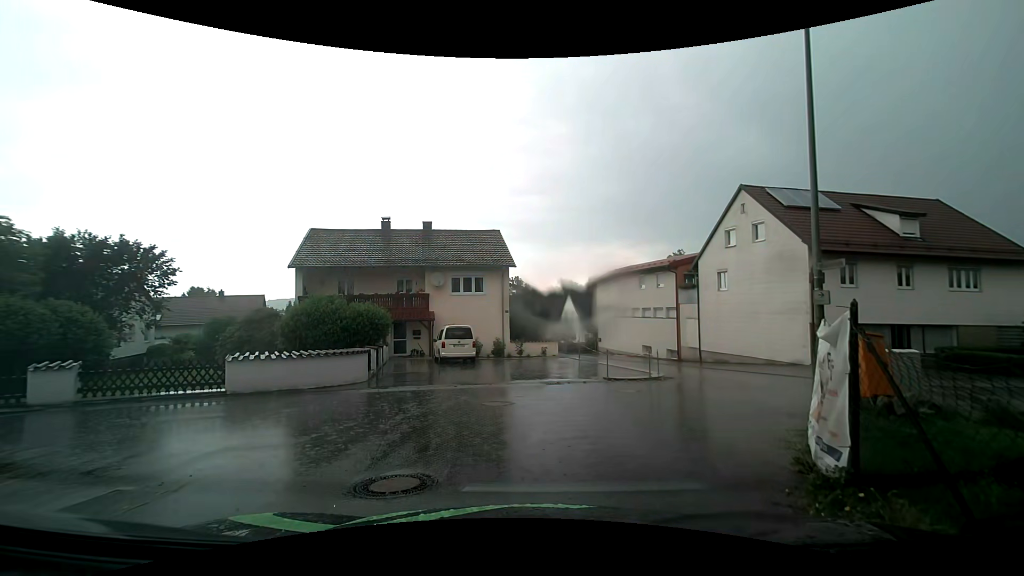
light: Day
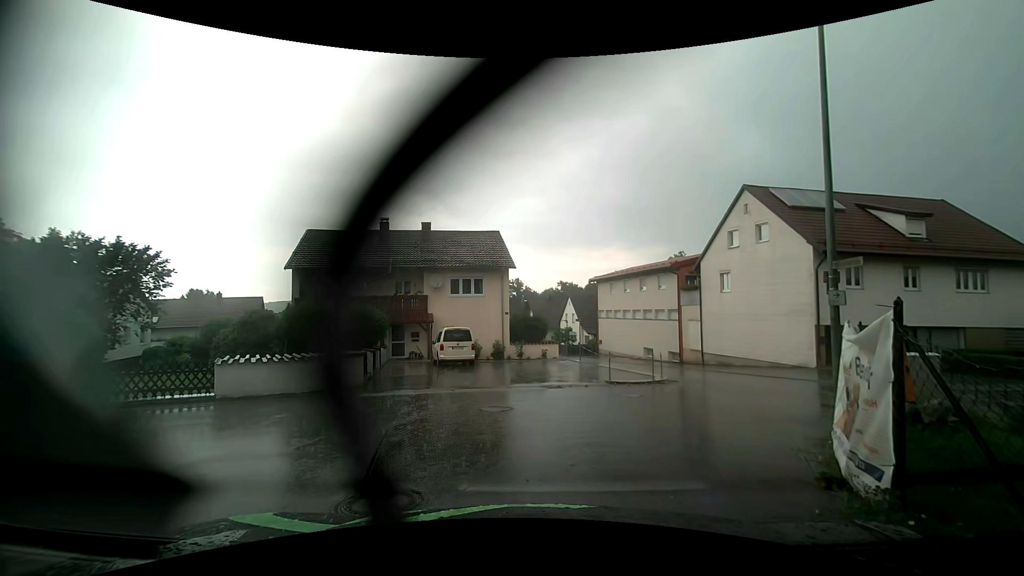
(0.0, +0.5) m; 0°
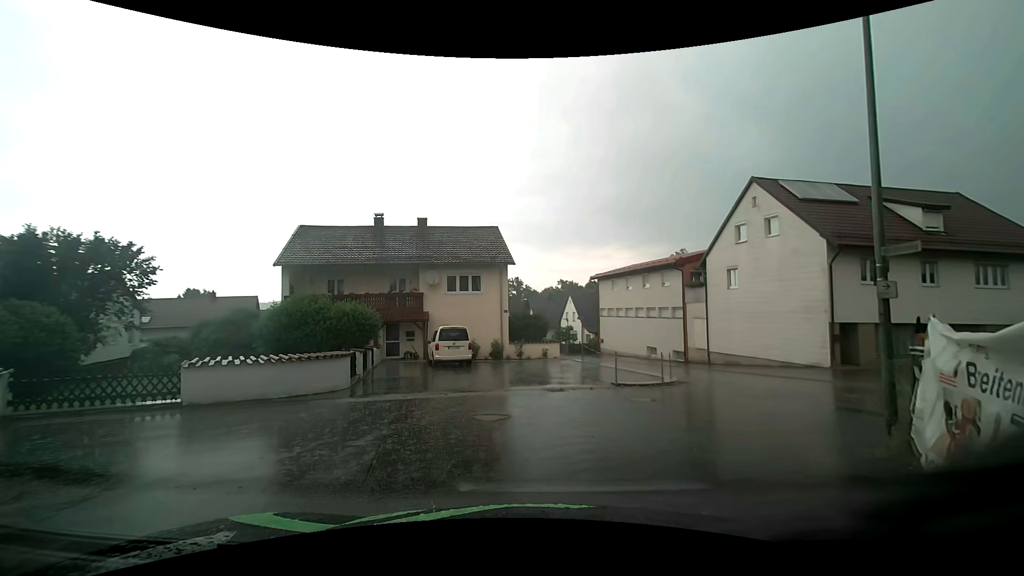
(0.0, +1.2) m; 0°
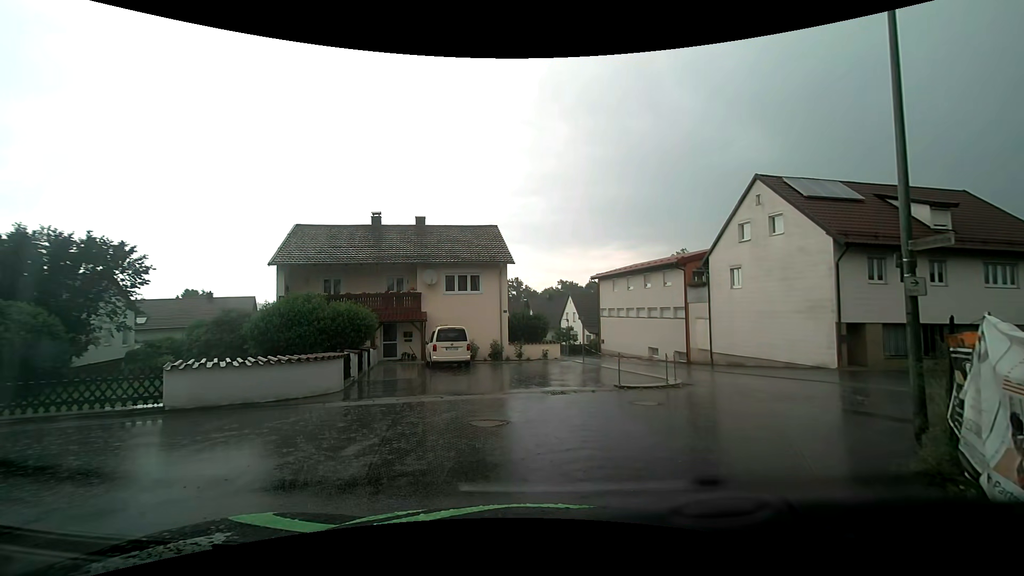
(0.0, +0.5) m; 0°
